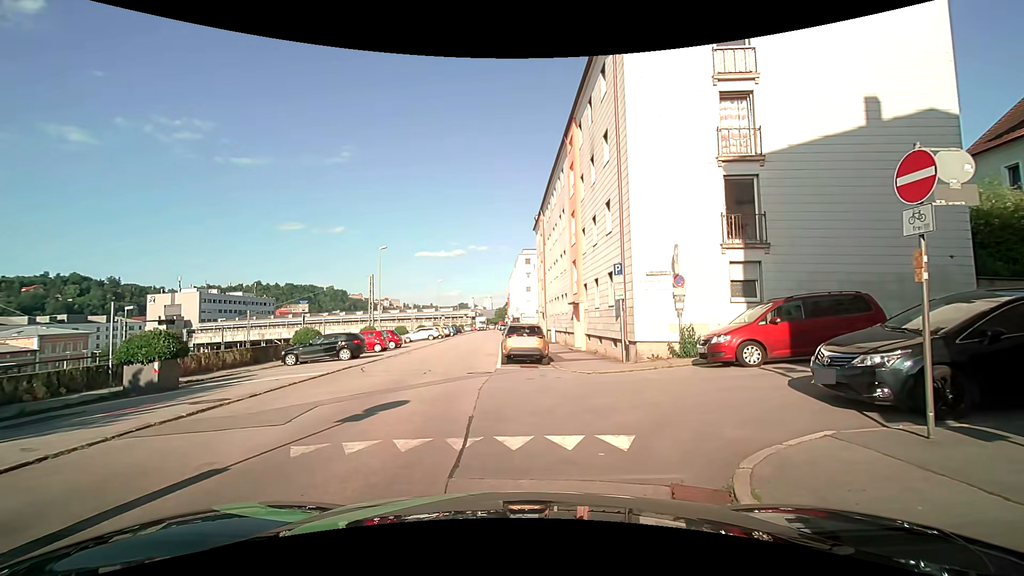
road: residential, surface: asphalt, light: Day
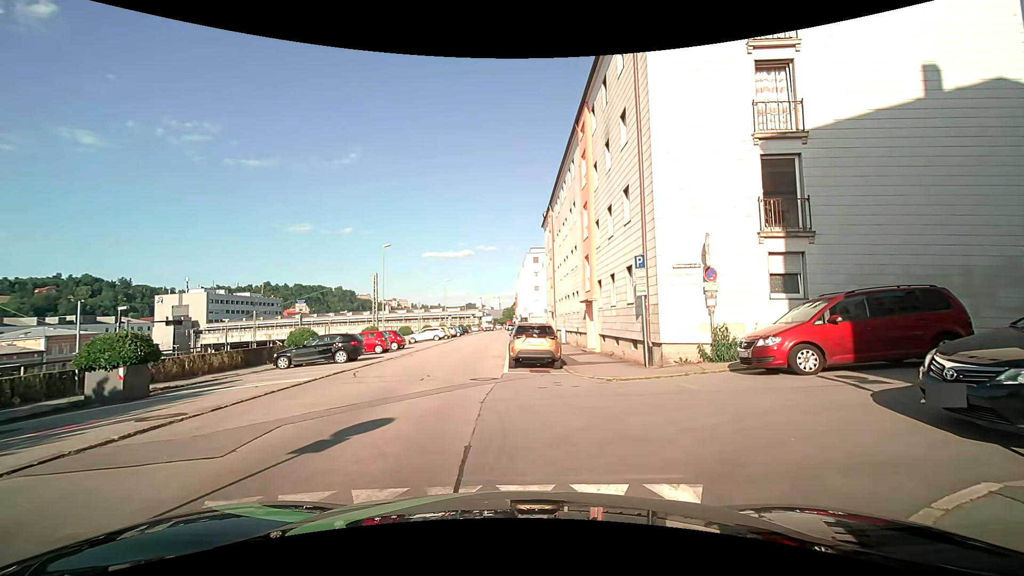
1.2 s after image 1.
(+0.1, +1.8) m; +2°
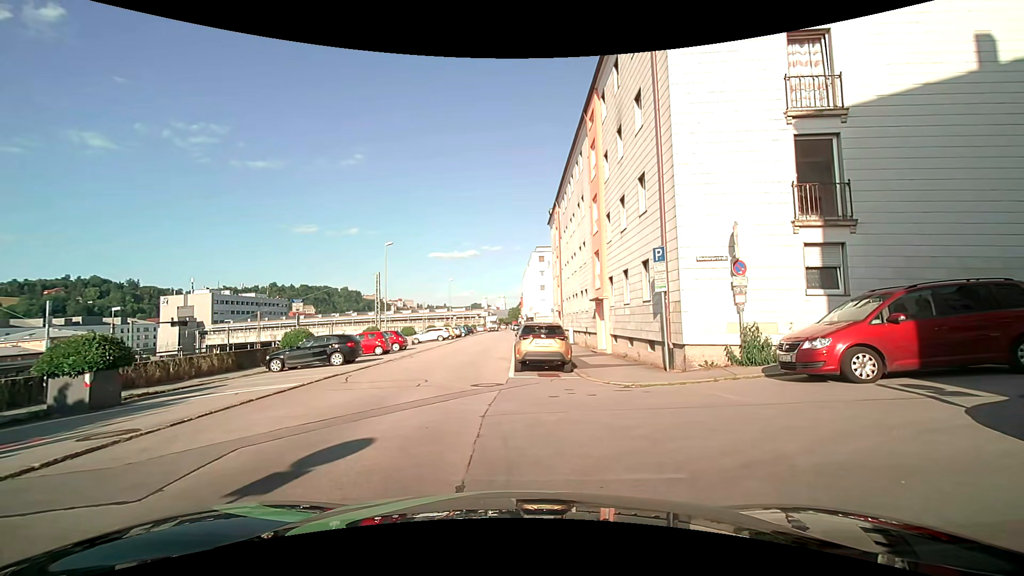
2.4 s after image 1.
(0.0, +1.3) m; 0°
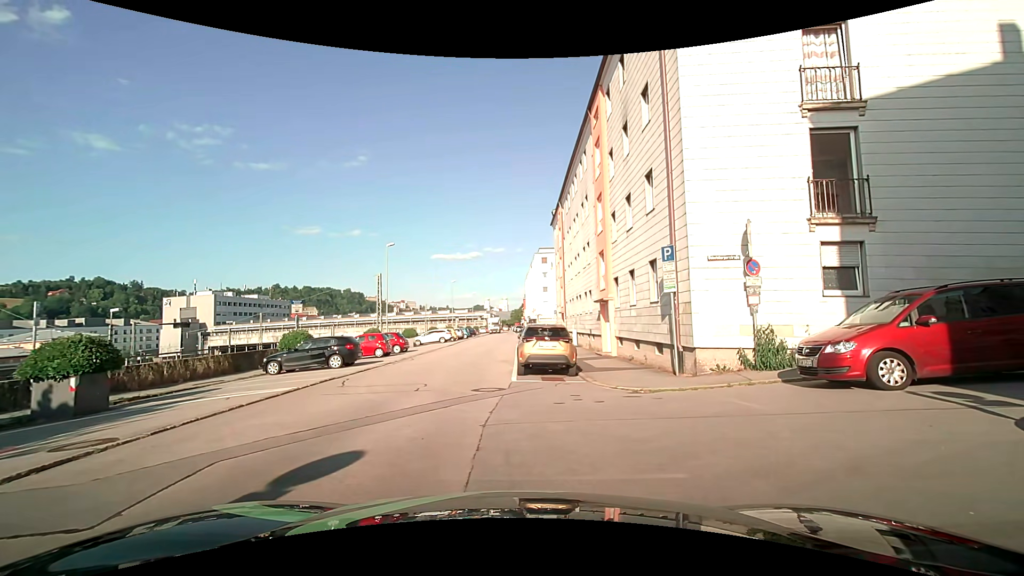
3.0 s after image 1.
(0.0, +0.5) m; 0°
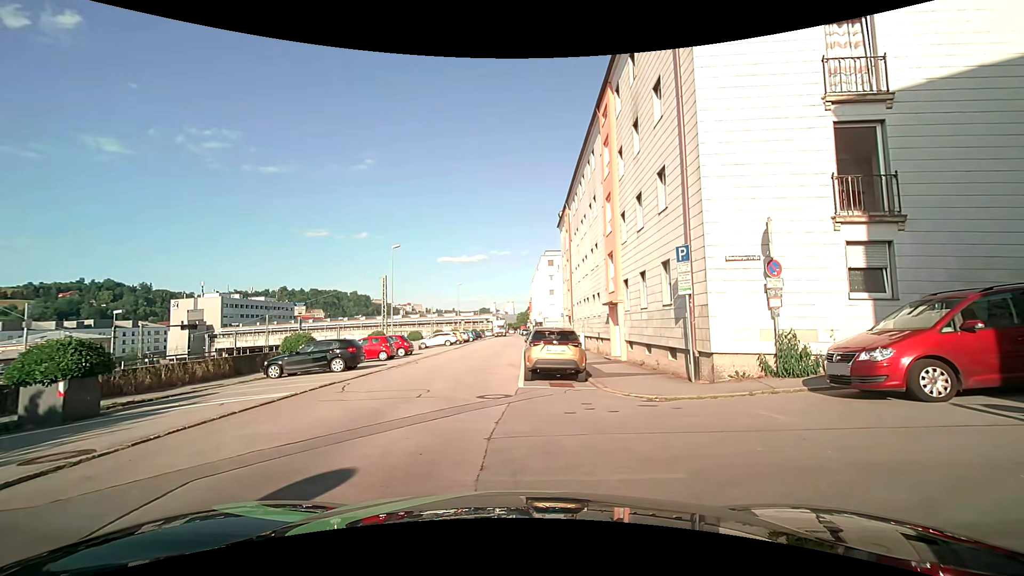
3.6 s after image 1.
(0.0, +0.6) m; 0°
